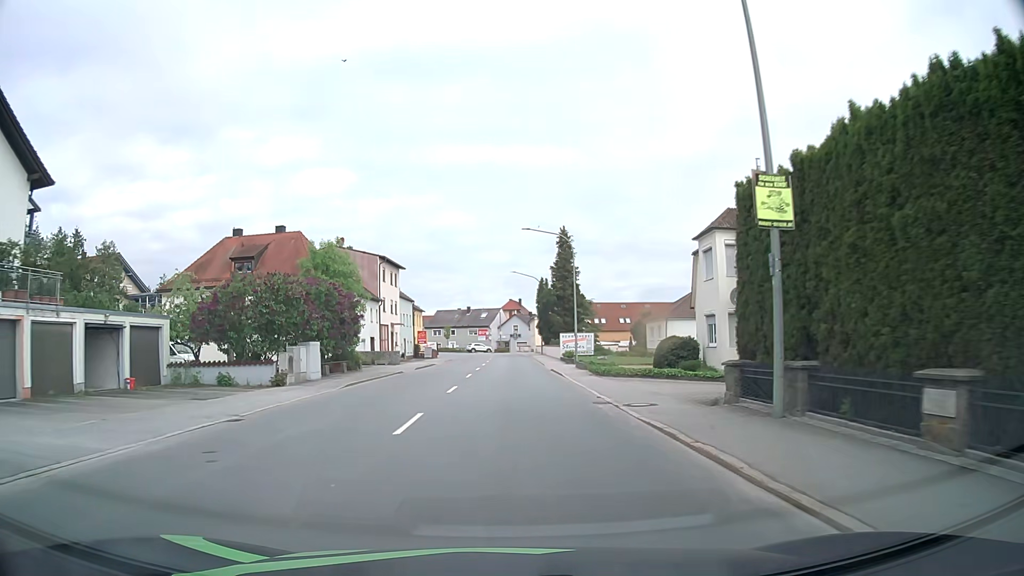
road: primary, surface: asphalt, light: Day
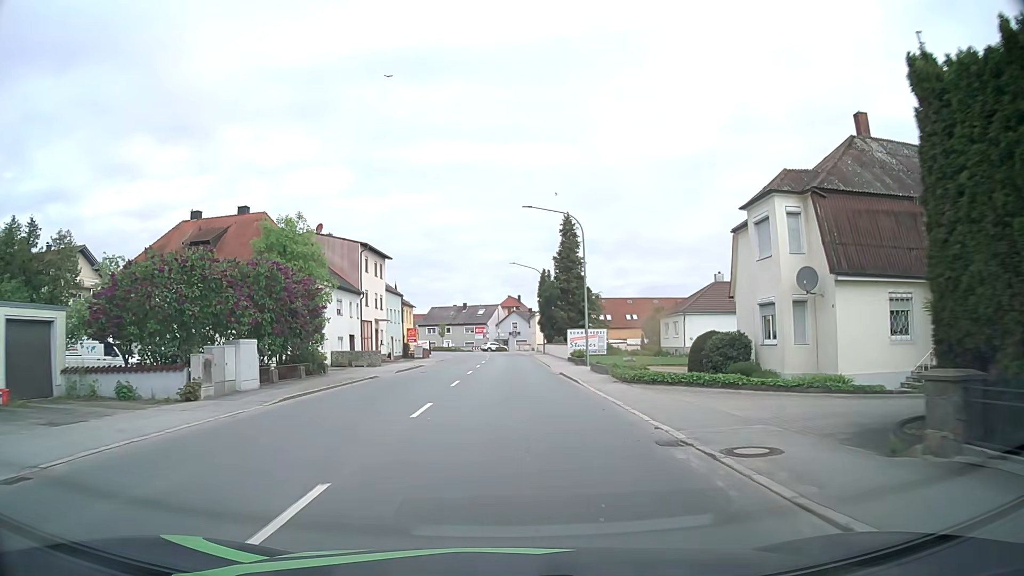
(0.0, +7.1) m; 0°
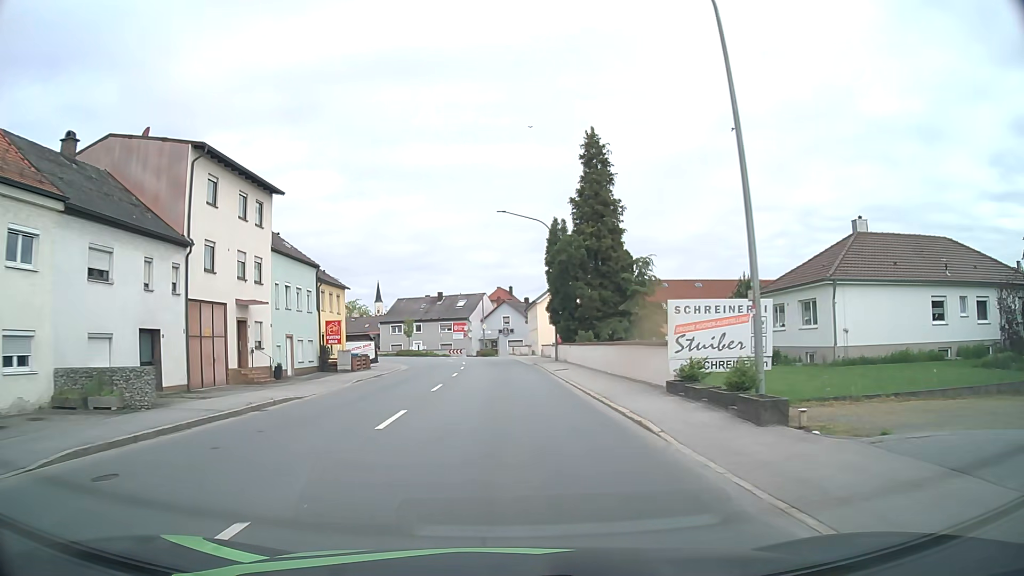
(+0.3, +28.4) m; +1°
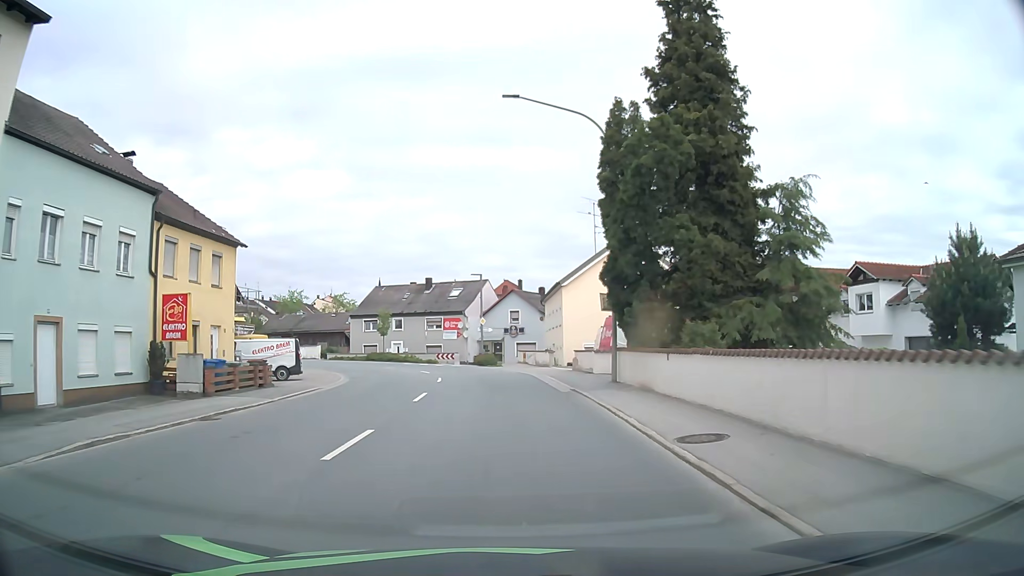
(-0.2, +21.1) m; -1°
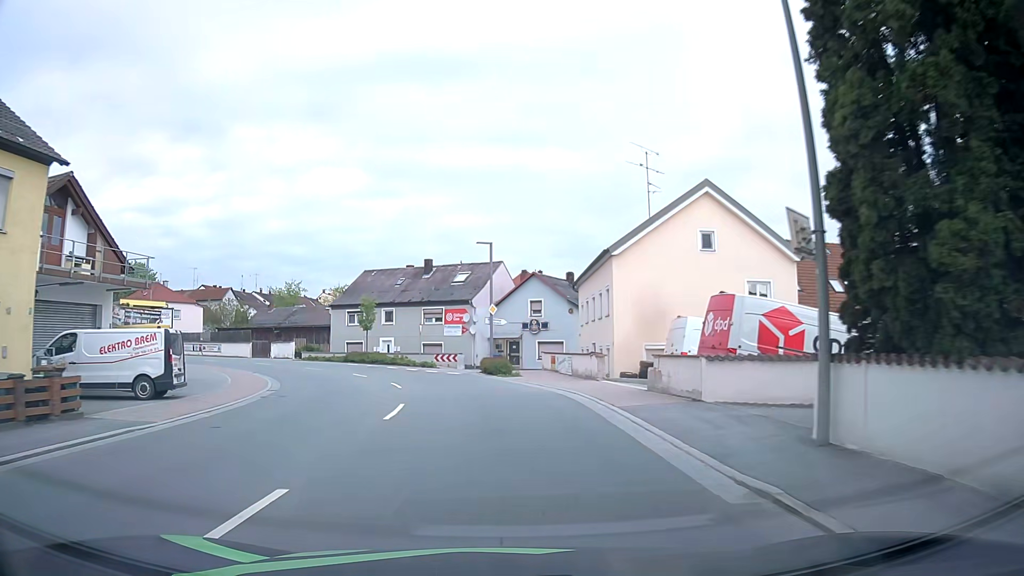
(-0.1, +13.9) m; -1°
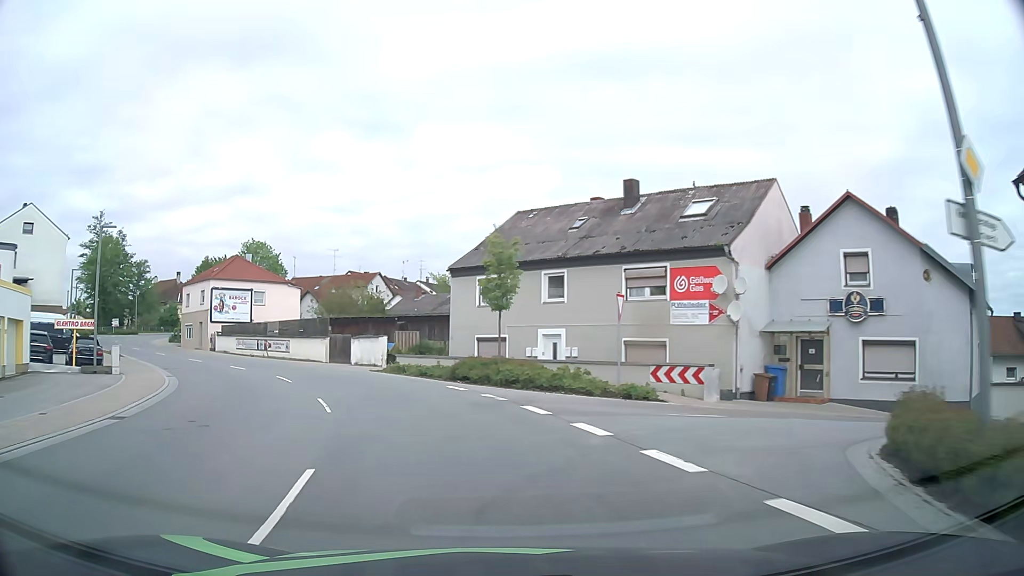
(-2.9, +26.2) m; -16°
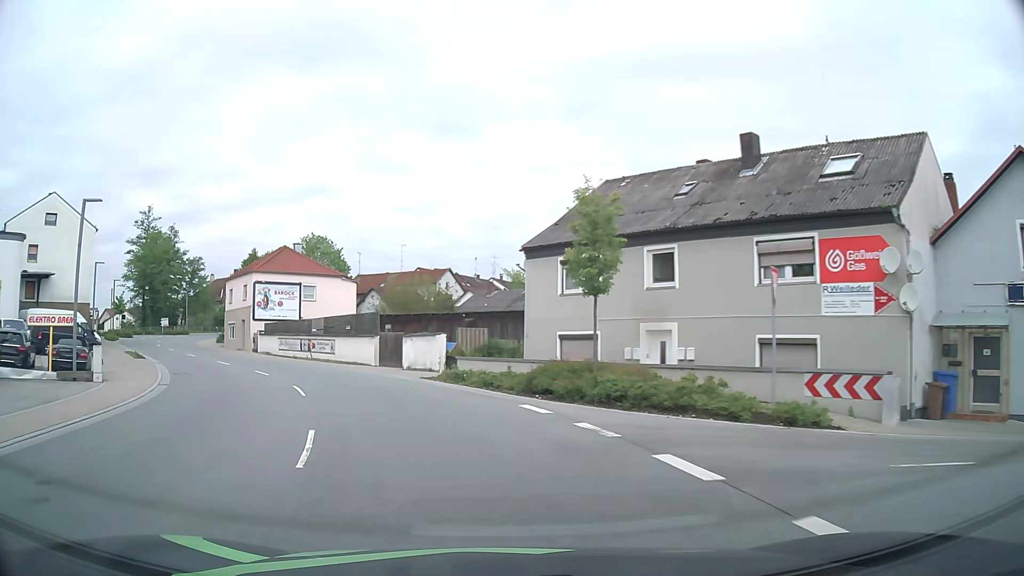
(-0.4, +6.4) m; -6°
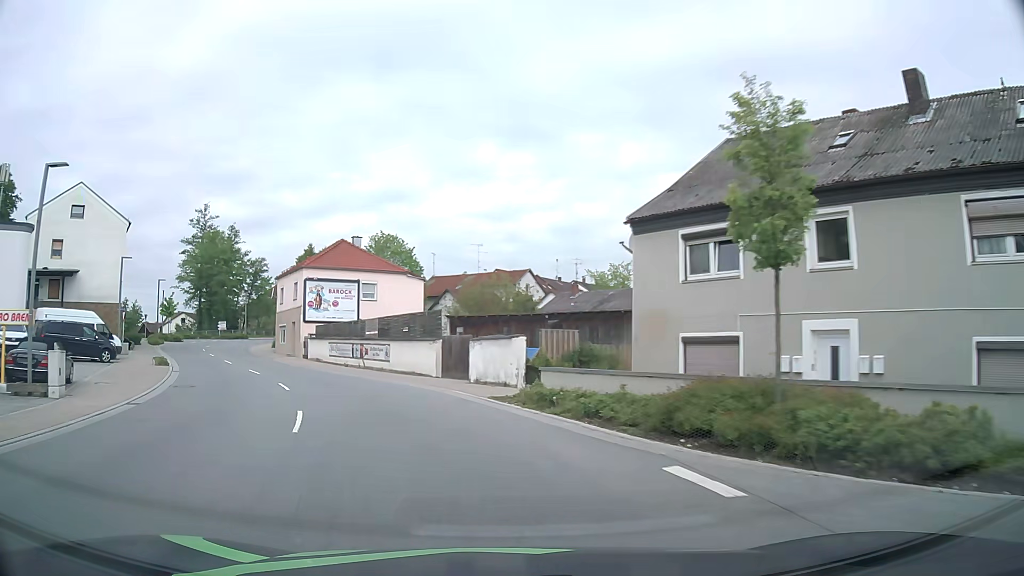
(-0.4, +6.4) m; -7°
(-1, +10) (-4, +19) (-8, +28) (-14, +37) (-19, +46) (-23, +54) (-27, +64) (-28, +74) (-28, +84) (-25, +93) m
